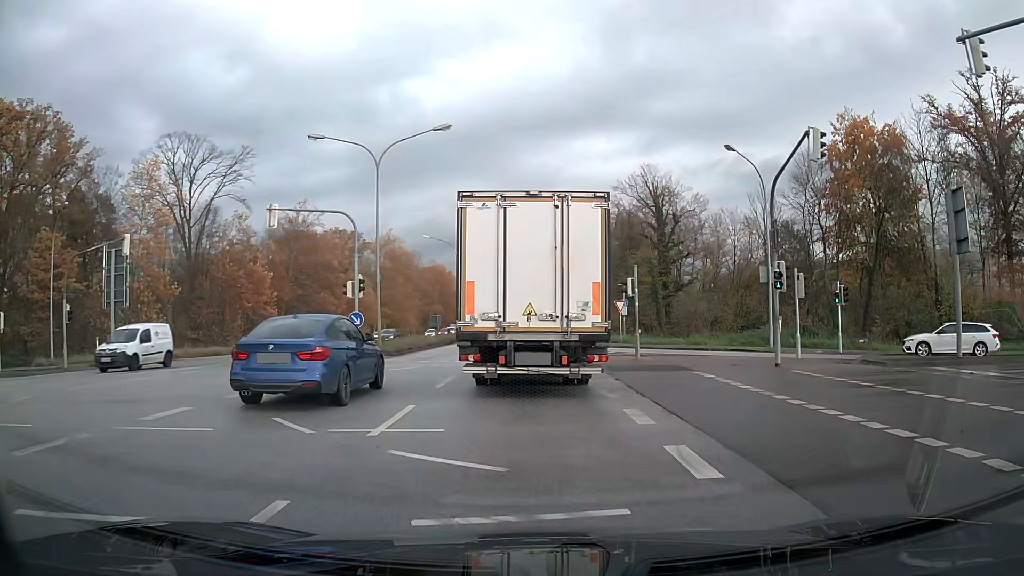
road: primary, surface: asphalt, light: Day
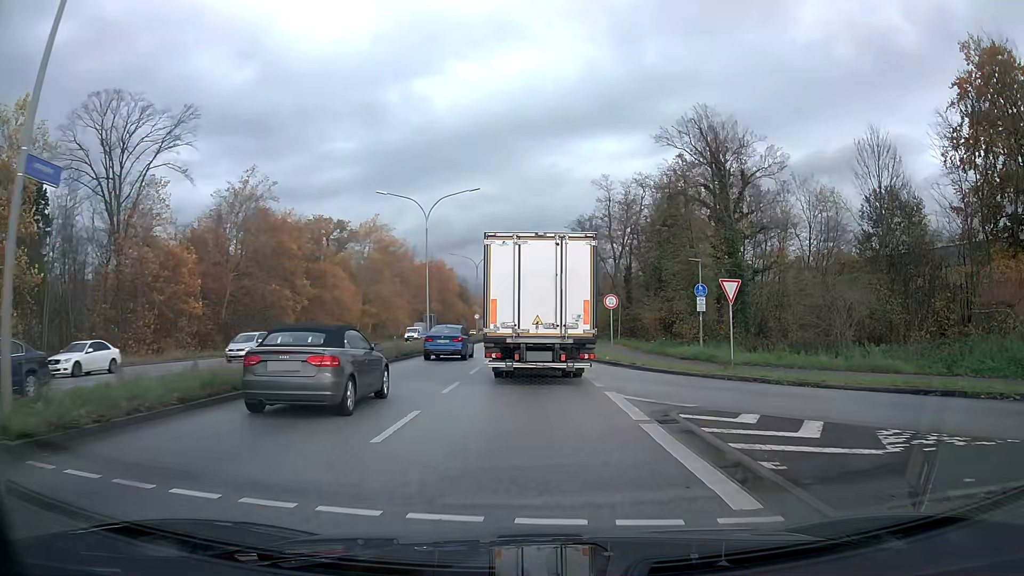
(-0.1, +22.2) m; -1°
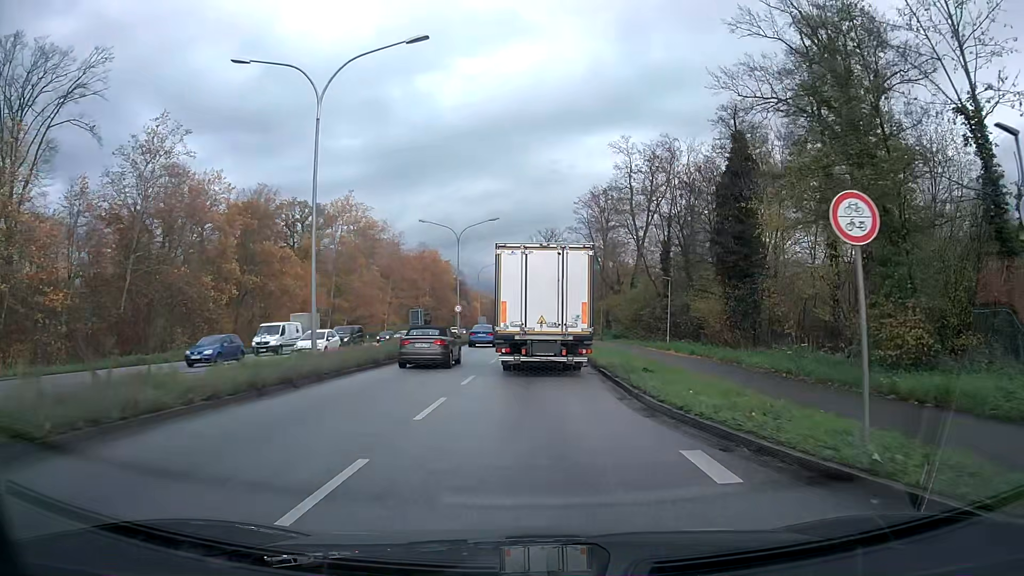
(0.0, +22.2) m; 0°
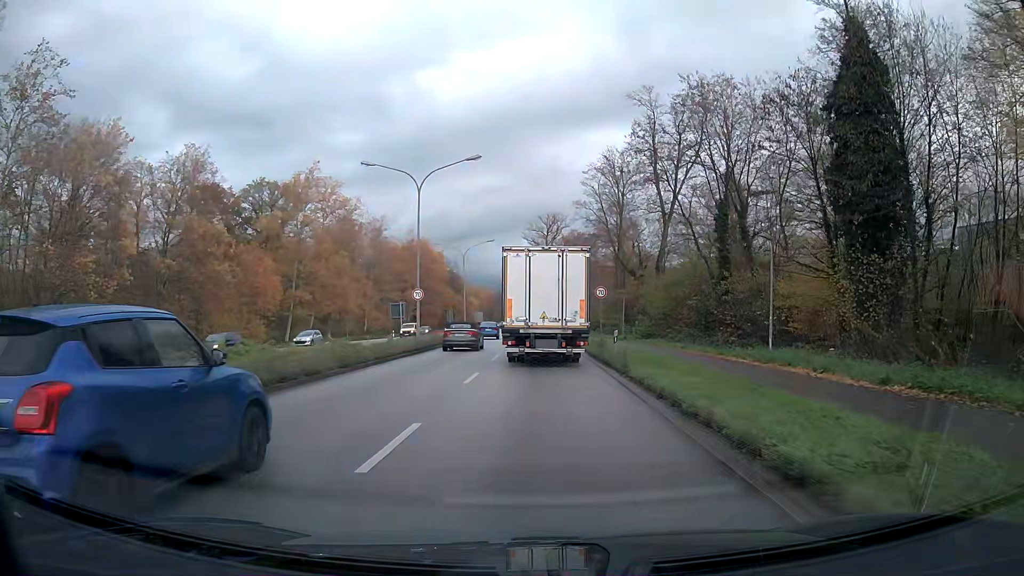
(0.0, +18.9) m; 0°
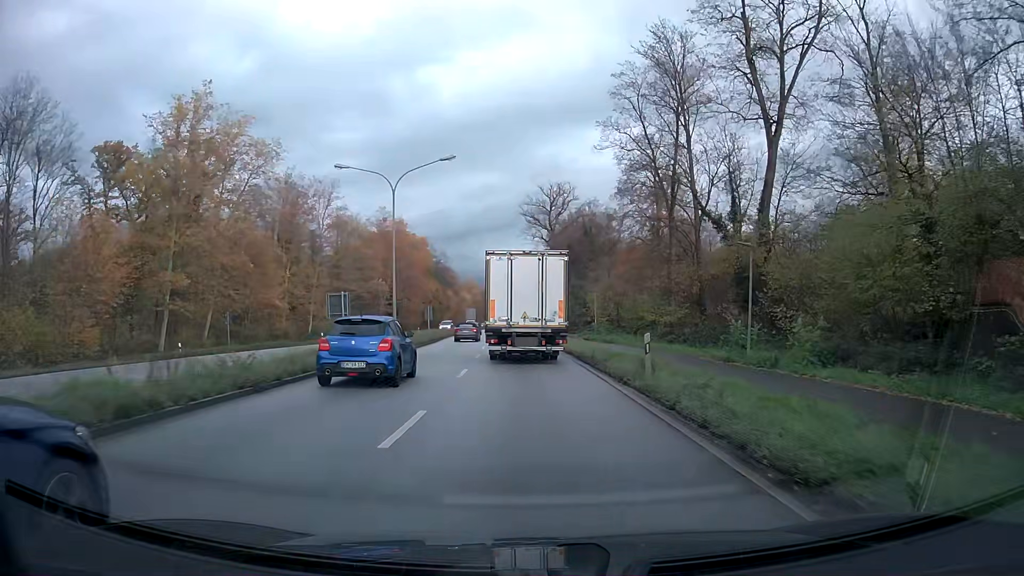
(+0.1, +35.0) m; 0°
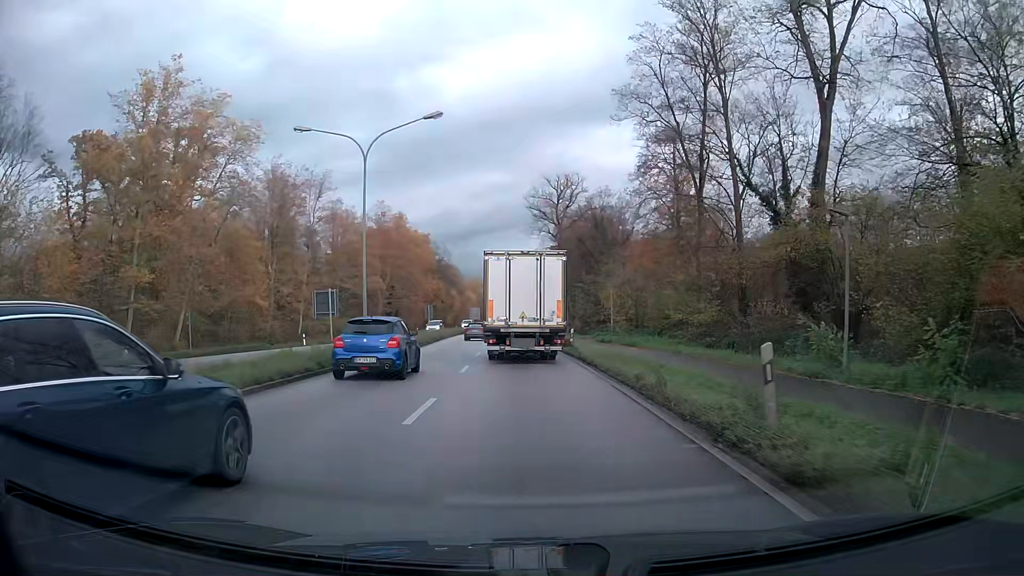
(0.0, +7.4) m; -1°
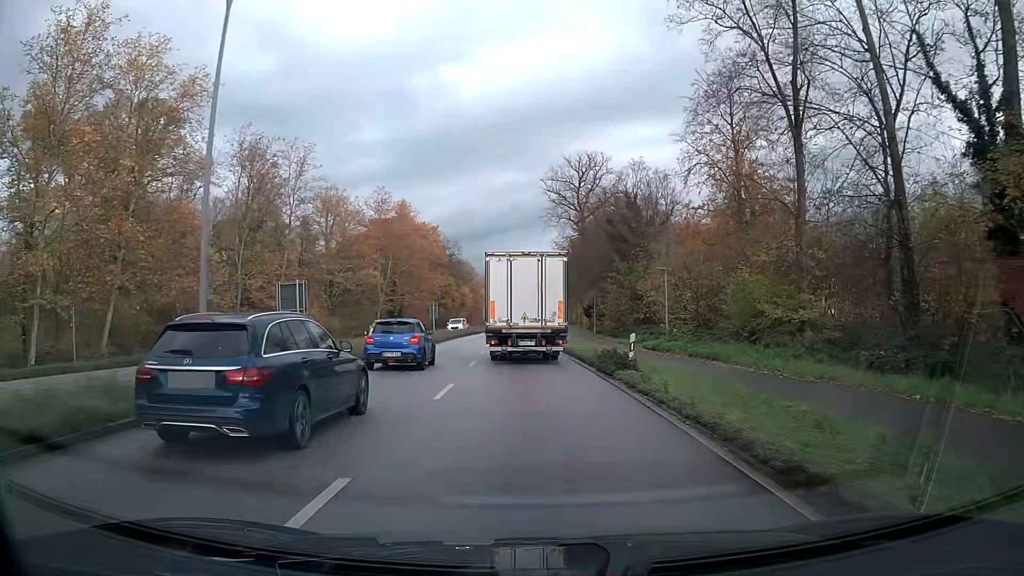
(-0.2, +15.2) m; -1°
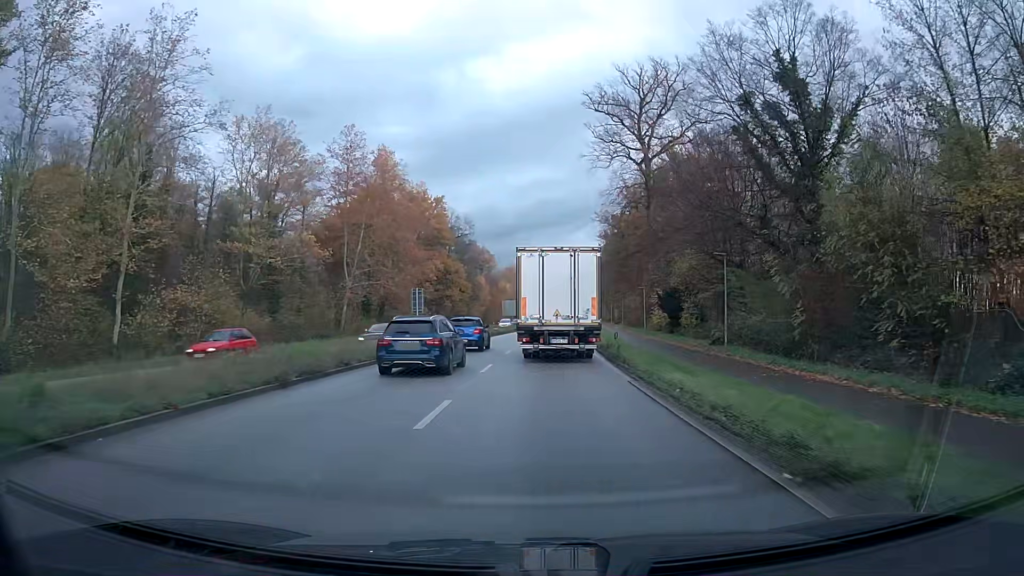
(-0.8, +39.8) m; -2°
